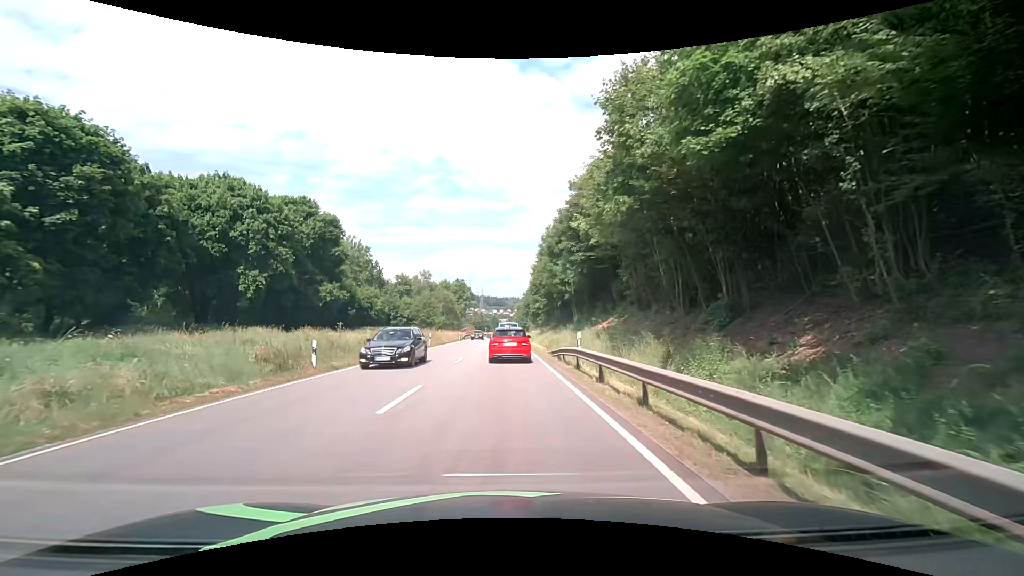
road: primary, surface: asphalt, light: Day
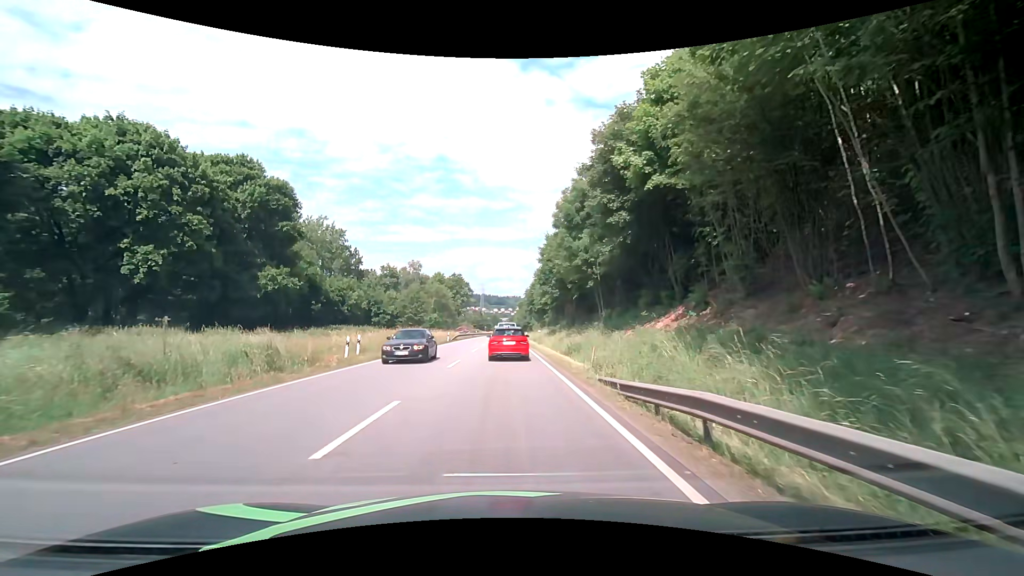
(-0.1, +14.9) m; 0°
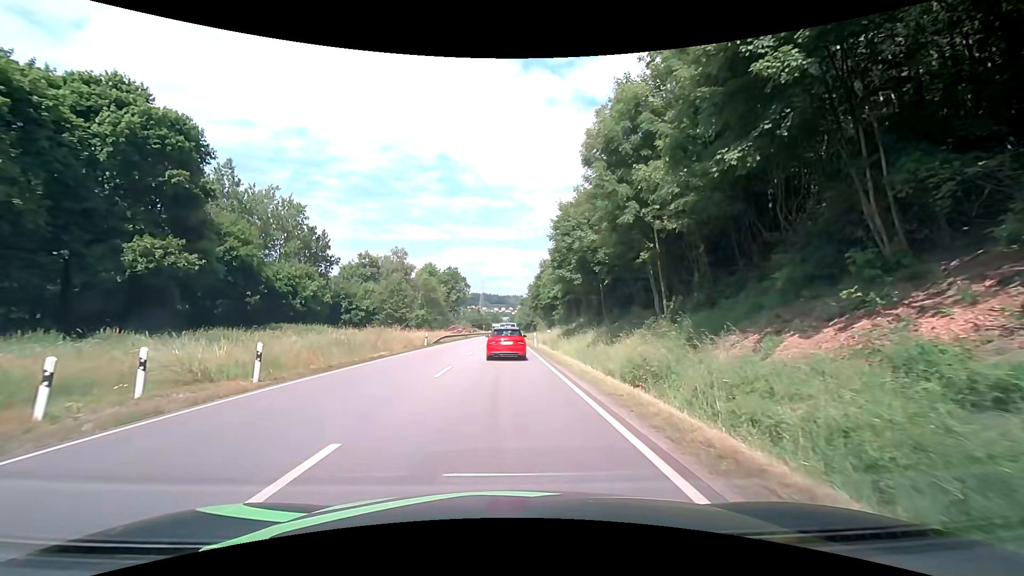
(0.0, +15.7) m; -1°
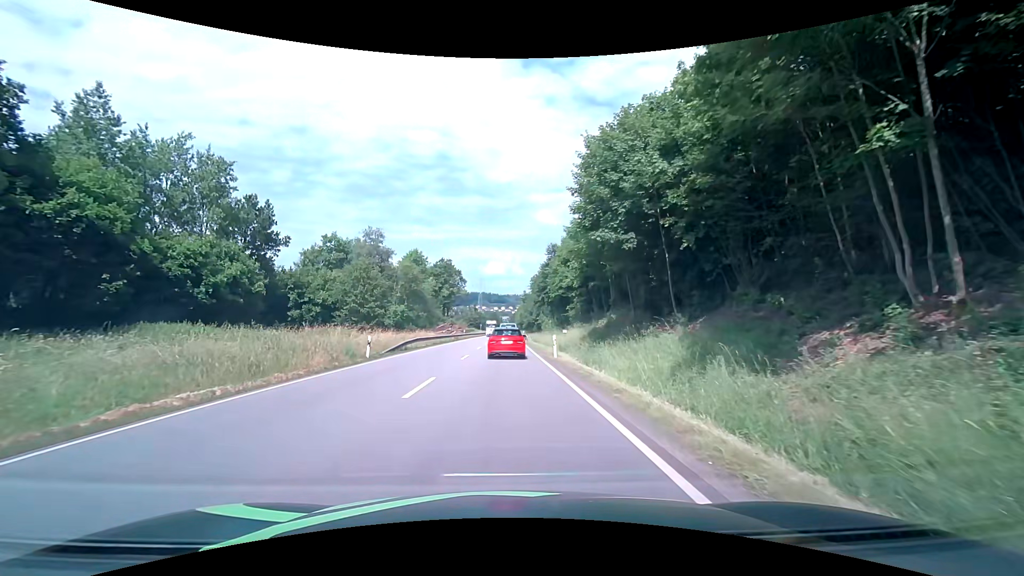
(+0.2, +16.4) m; +1°
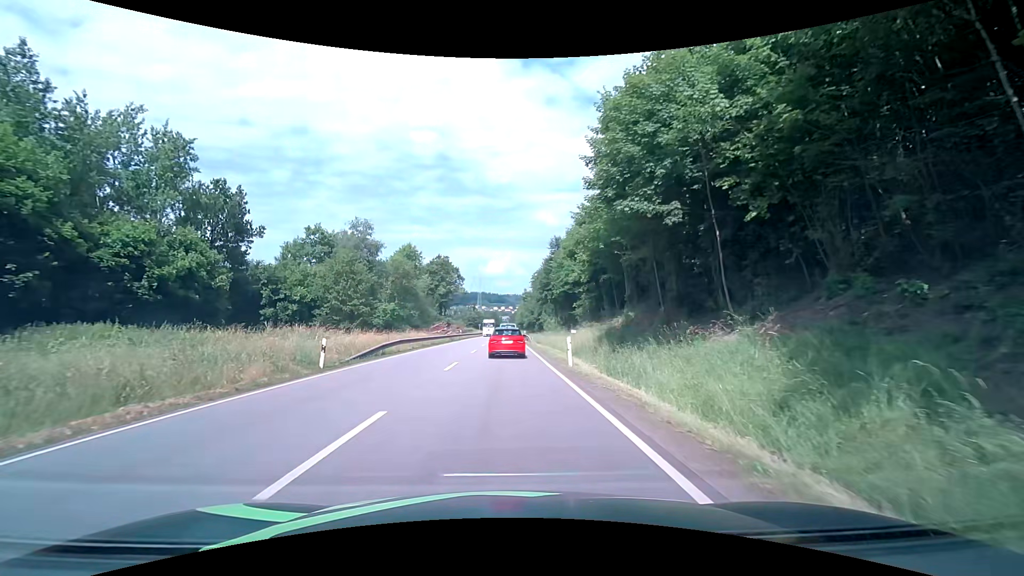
(0.0, +5.7) m; 0°
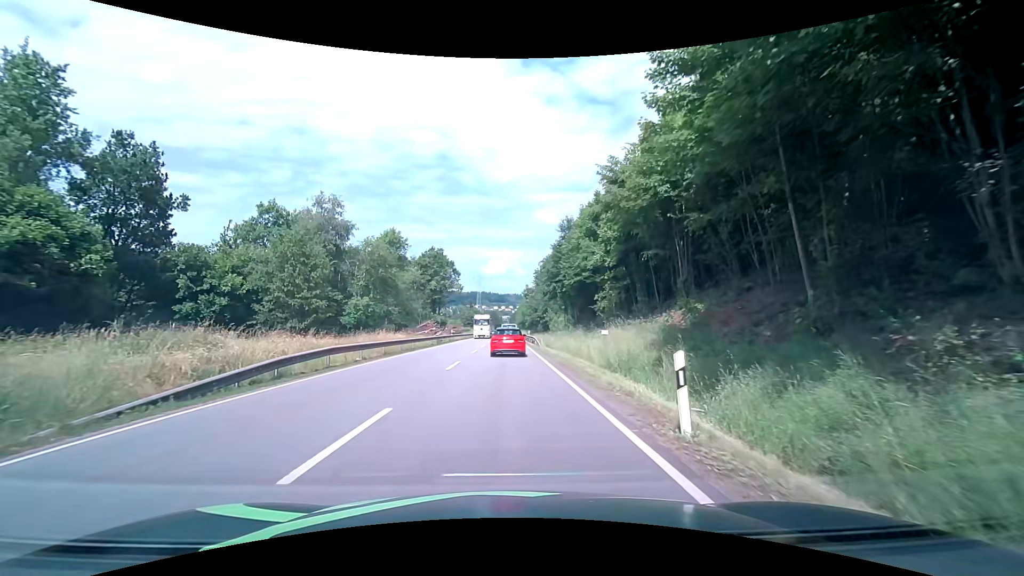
(0.0, +11.9) m; 0°
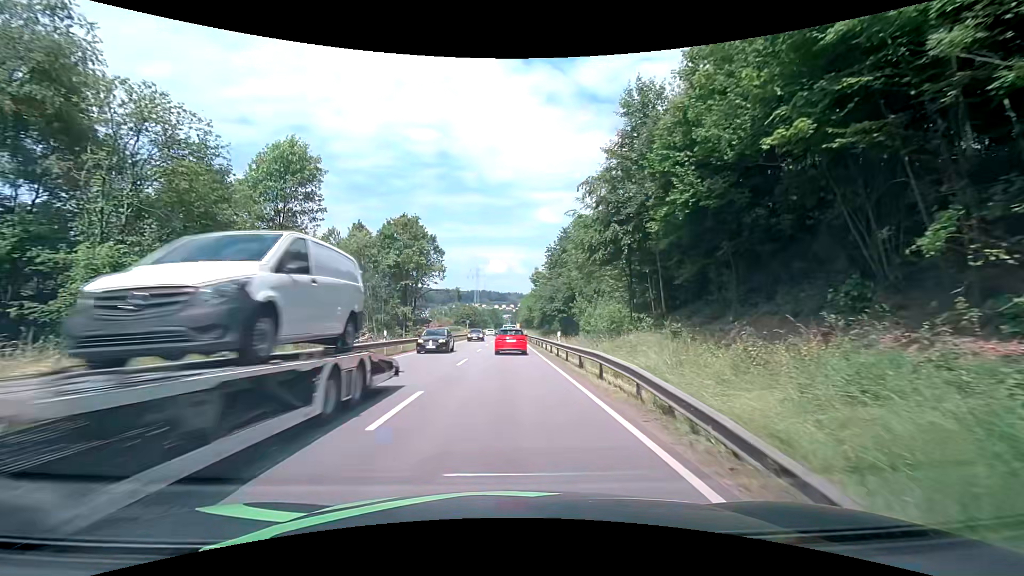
(-0.1, +32.5) m; 0°
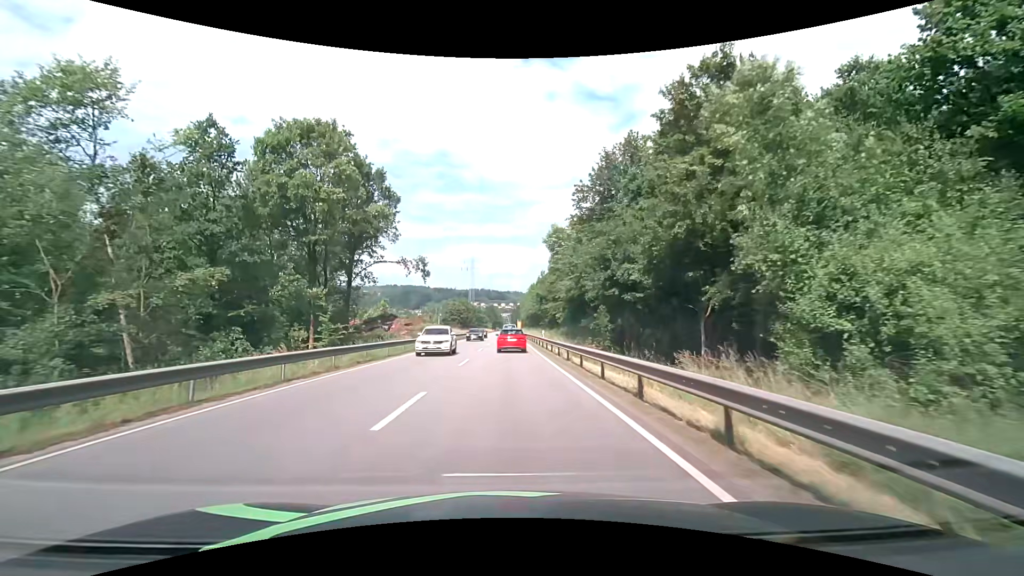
(0.0, +36.1) m; 0°
(0, +10) (0, +20) (0, +30) (0, +40) (0, +50) (0, +60) (0, +70) (0, +80) (0, +90) (0, +100) m
